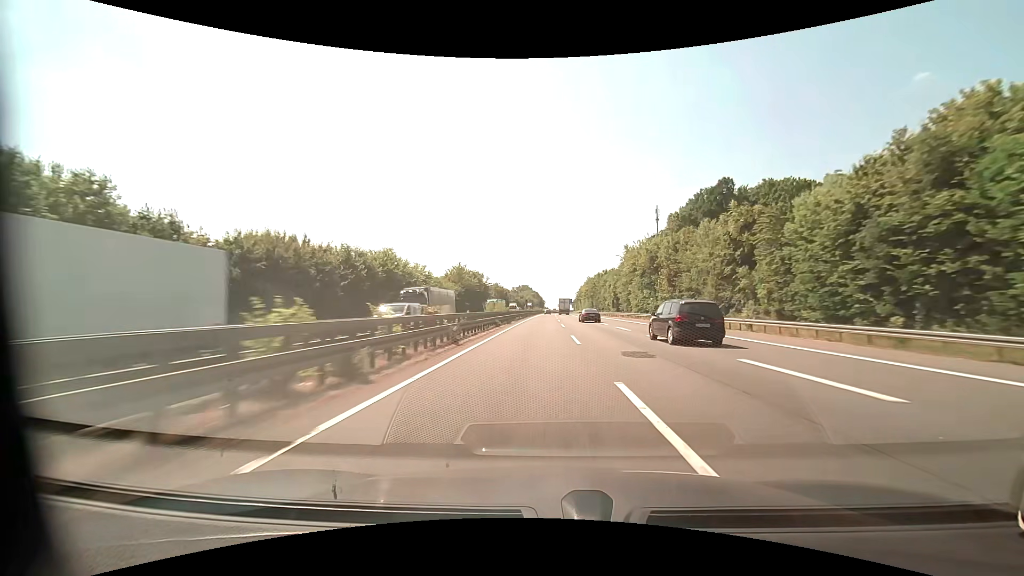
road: motorway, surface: asphalt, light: Day
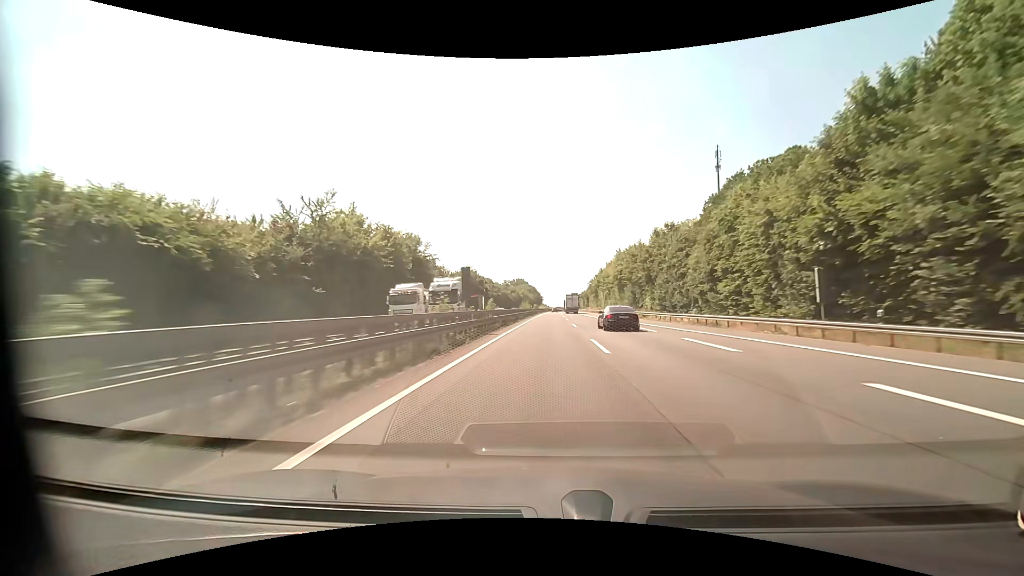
(0.0, +76.8) m; 0°
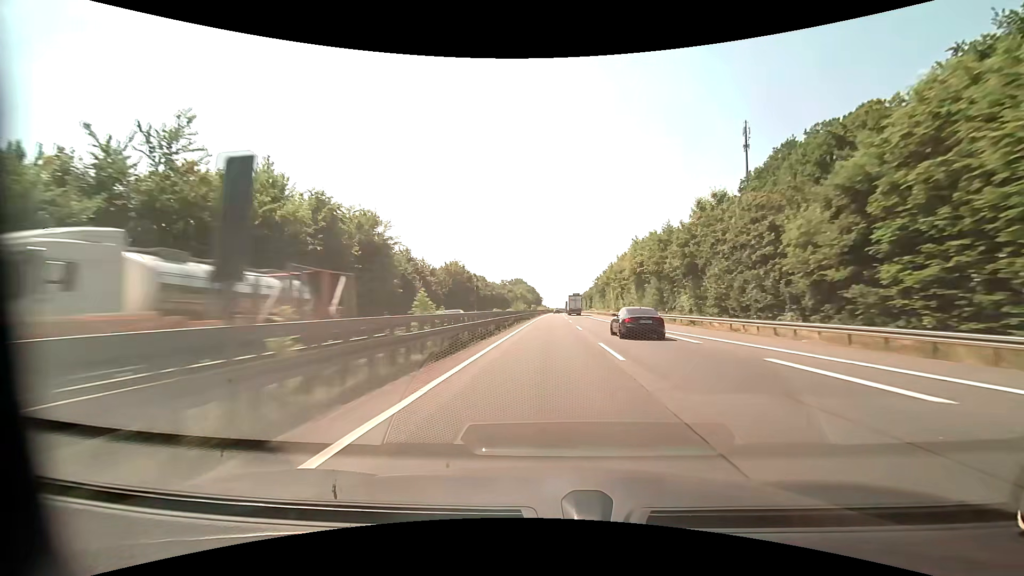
(0.0, +19.5) m; 0°
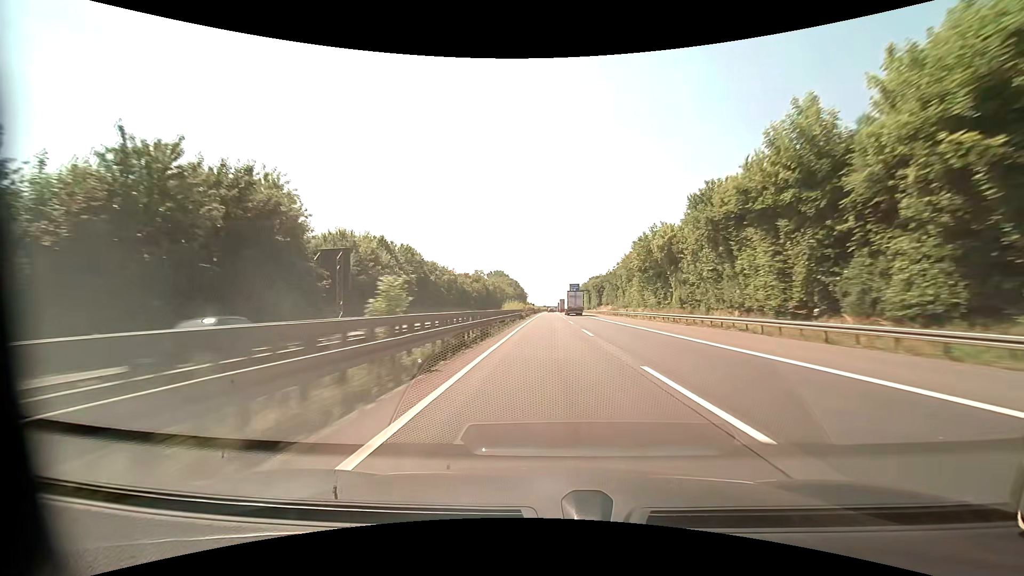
(+0.9, +79.8) m; +1°
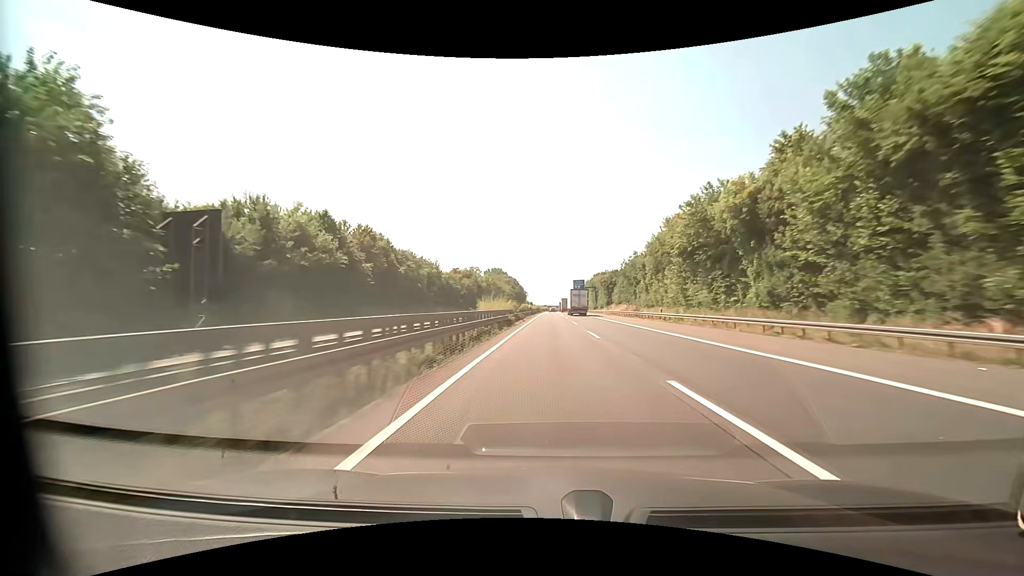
(0.0, +20.3) m; 0°
